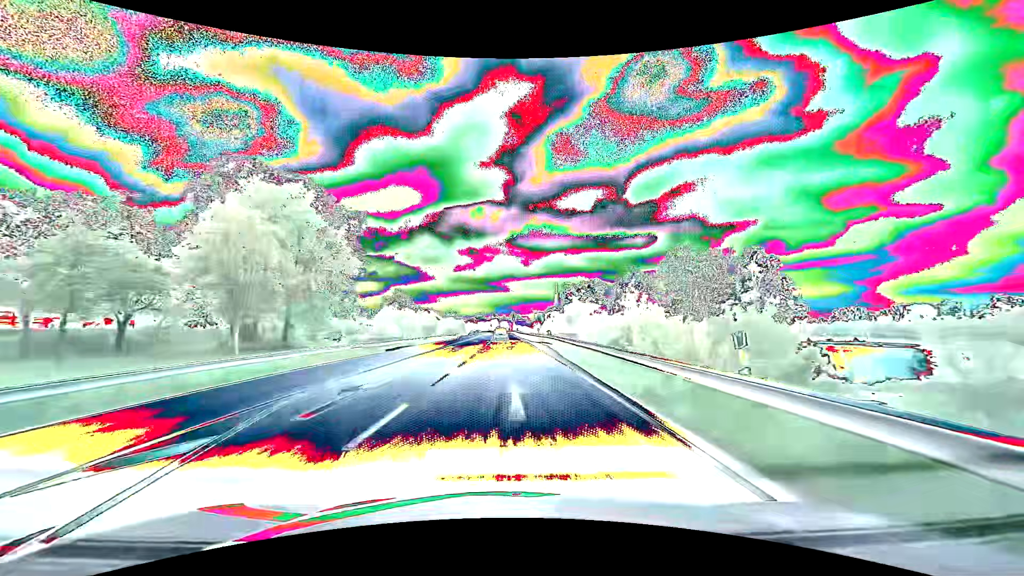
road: primary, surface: asphalt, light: Day
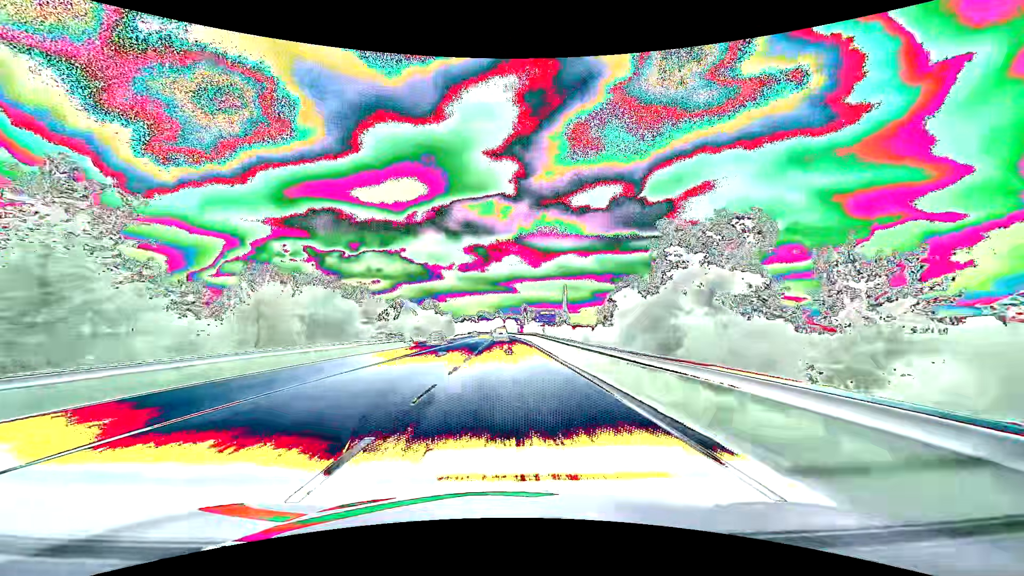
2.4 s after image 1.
(-0.6, +63.2) m; -1°
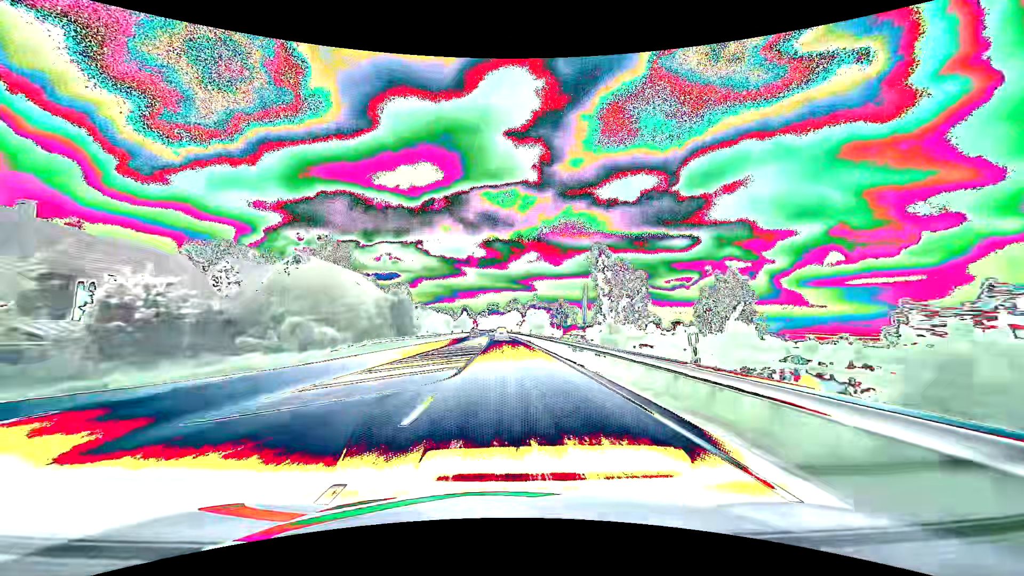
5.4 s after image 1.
(-1.1, +78.9) m; -2°
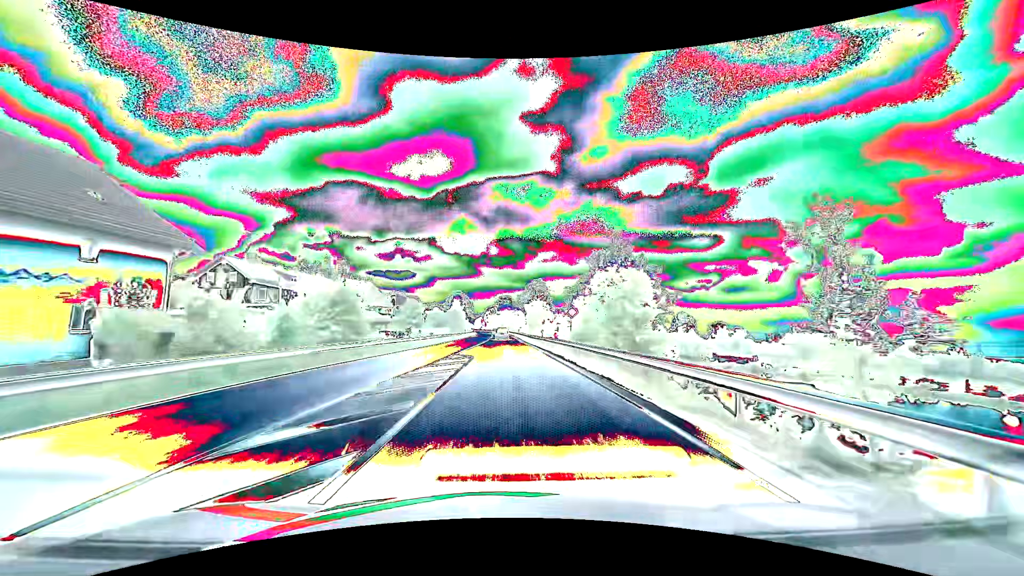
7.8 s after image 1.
(-0.8, +63.3) m; -1°
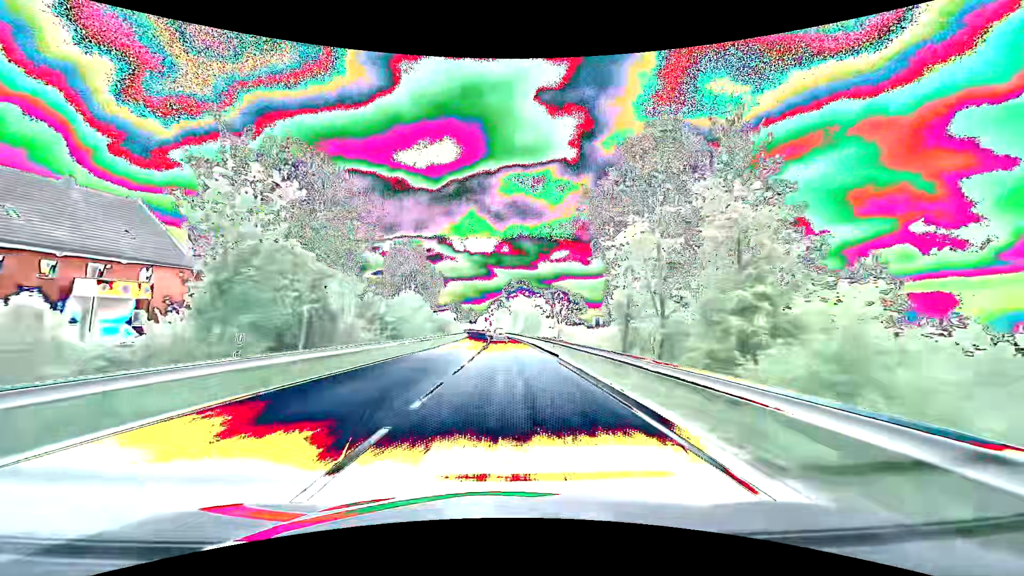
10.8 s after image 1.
(-1.0, +79.2) m; -1°
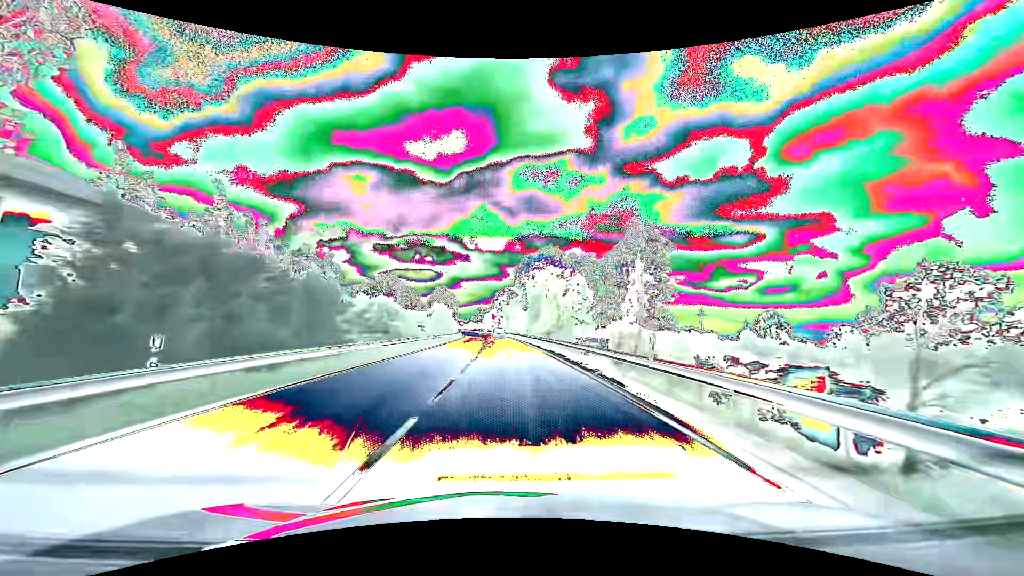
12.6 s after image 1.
(-0.4, +47.6) m; -1°
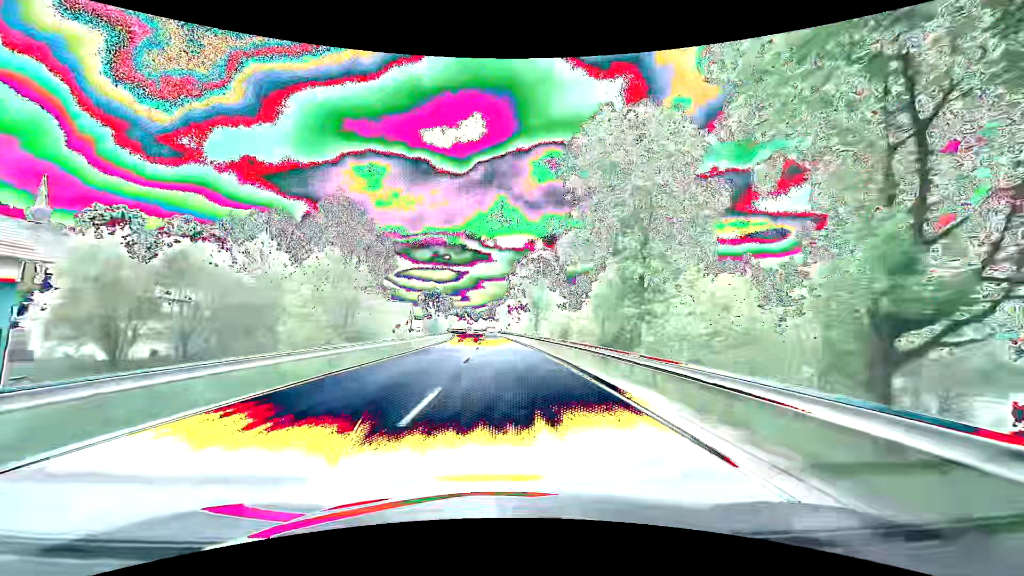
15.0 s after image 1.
(-1.1, +63.4) m; -2°
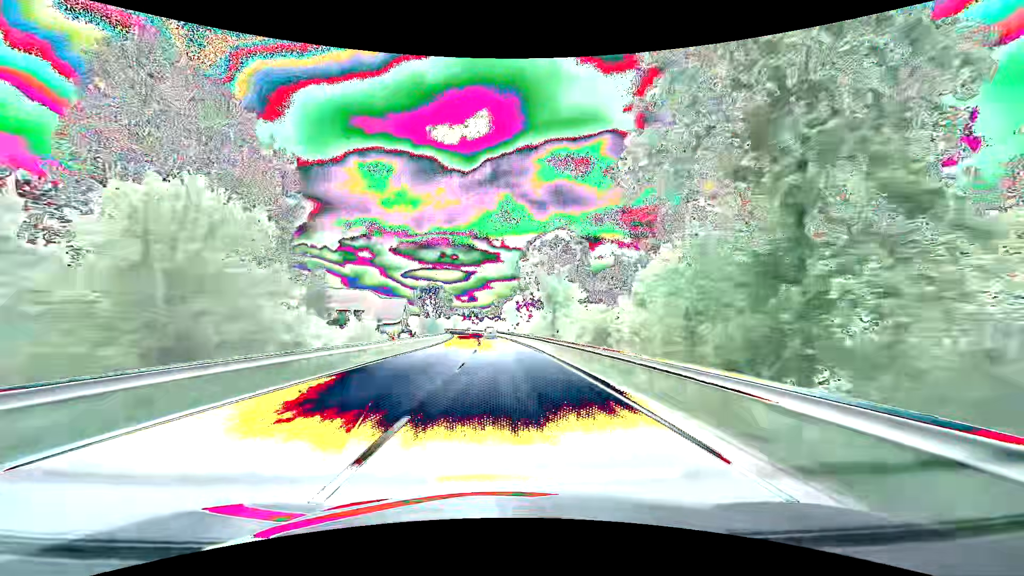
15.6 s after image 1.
(-0.1, +15.9) m; -1°
(0, +10) (0, +20) (-1, +30) (-1, +40) (-1, +50) (-2, +60) (-3, +70) (-3, +80) (-4, +90) (-5, +100) m
